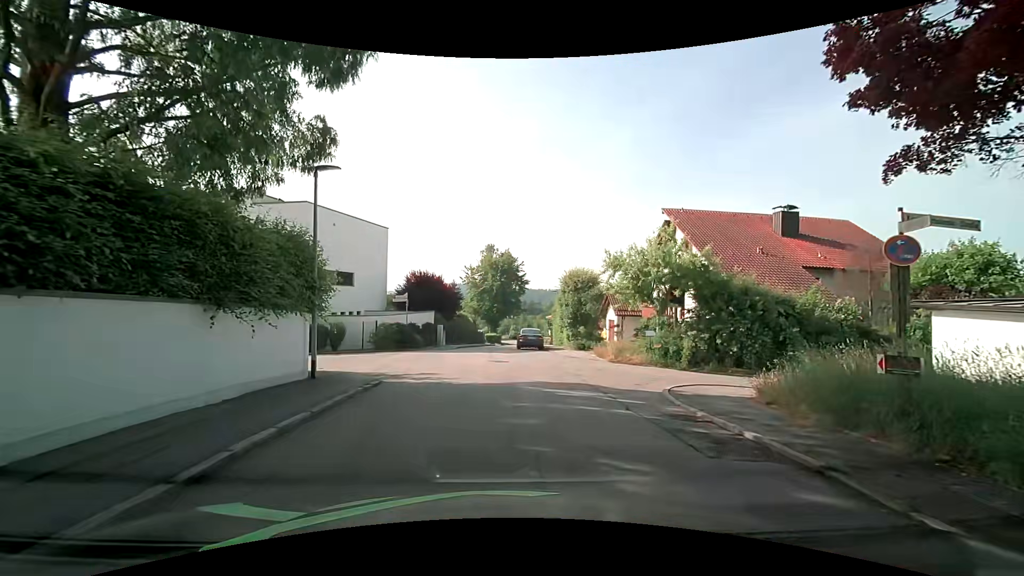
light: Day
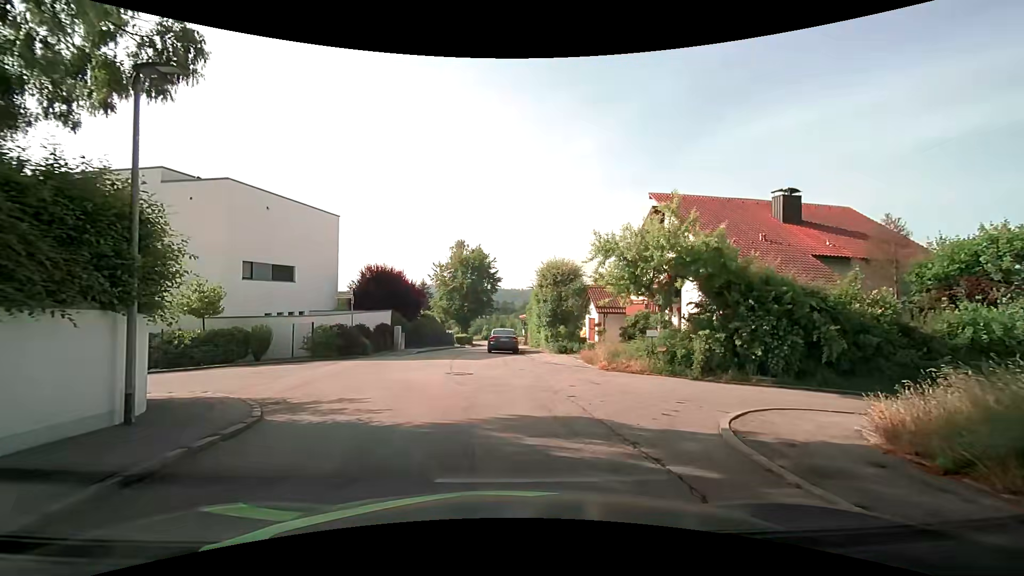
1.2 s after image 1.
(+0.1, +4.6) m; +4°
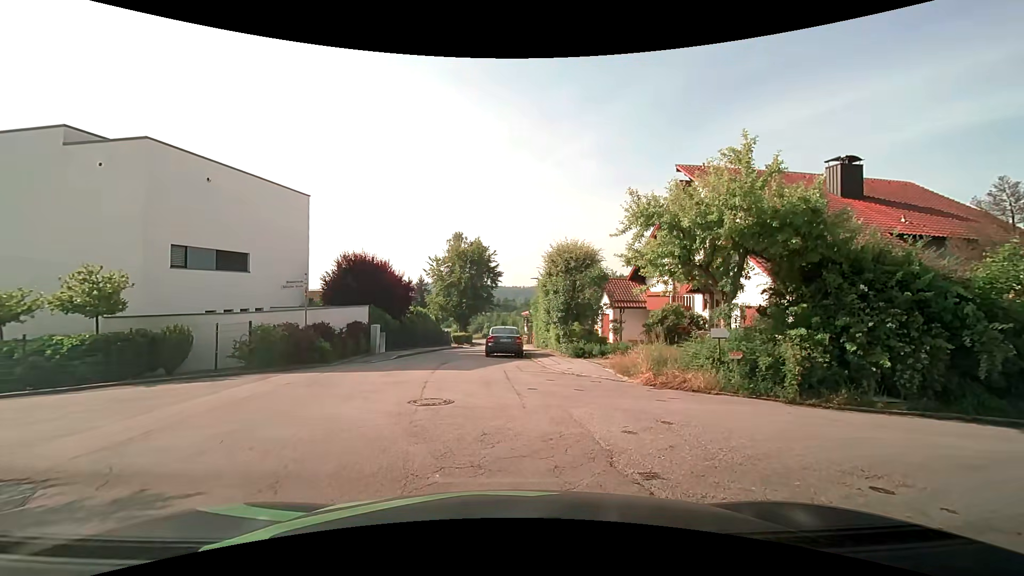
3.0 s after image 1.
(-0.1, +5.4) m; -2°
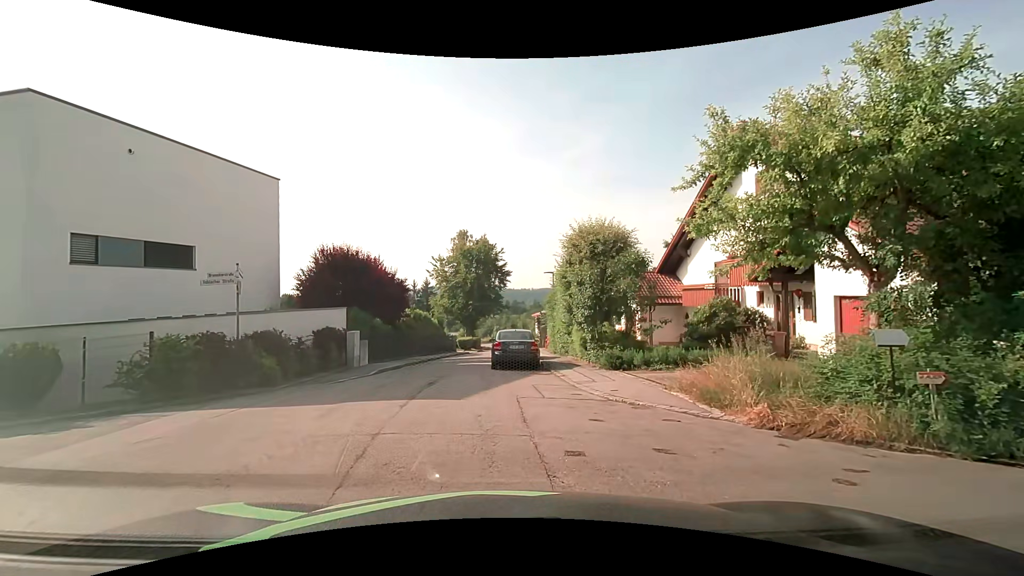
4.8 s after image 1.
(+0.1, +5.2) m; 0°
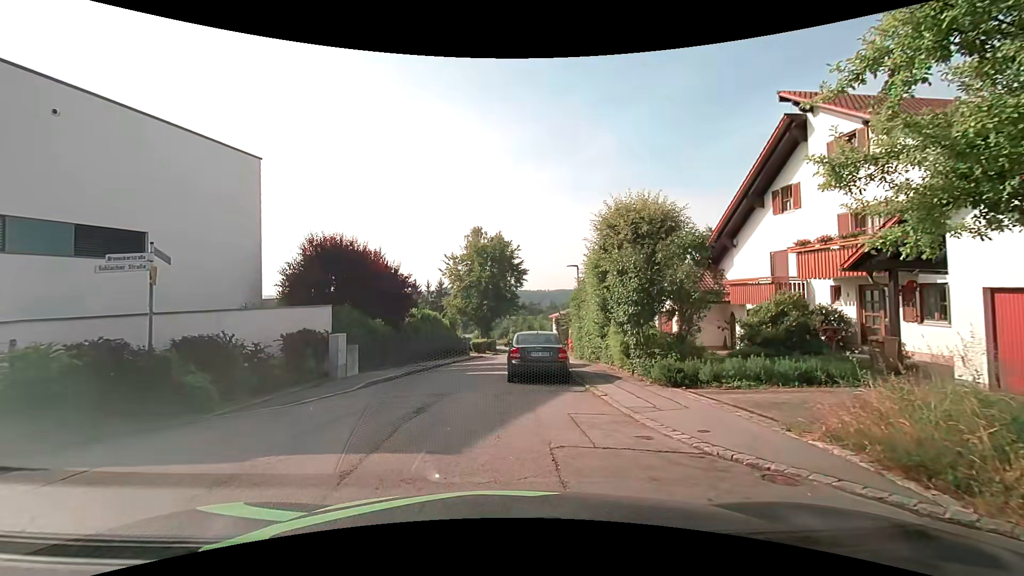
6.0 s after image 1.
(-0.1, +3.9) m; -2°
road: residential
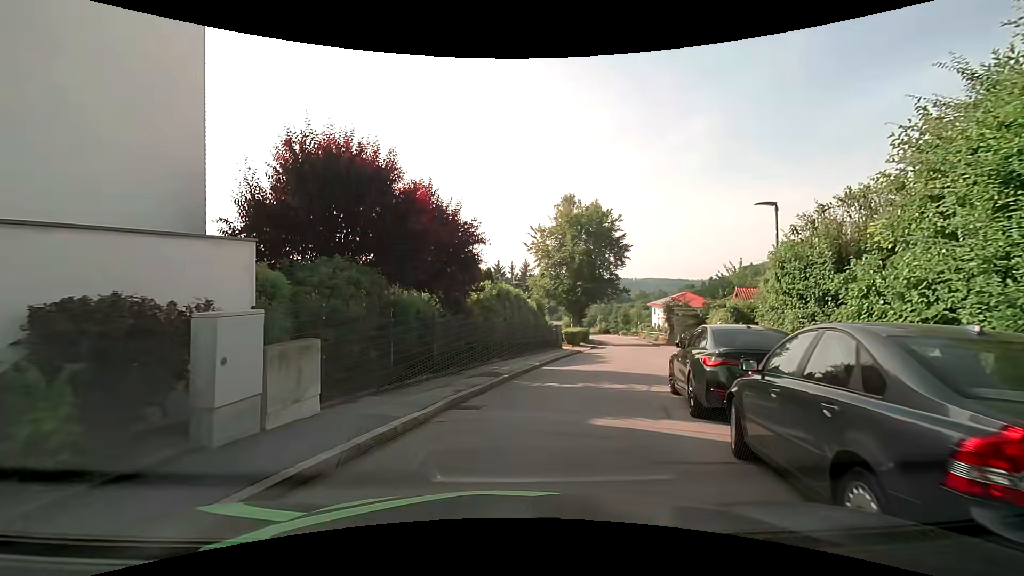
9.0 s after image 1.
(-1.2, +11.3) m; -10°
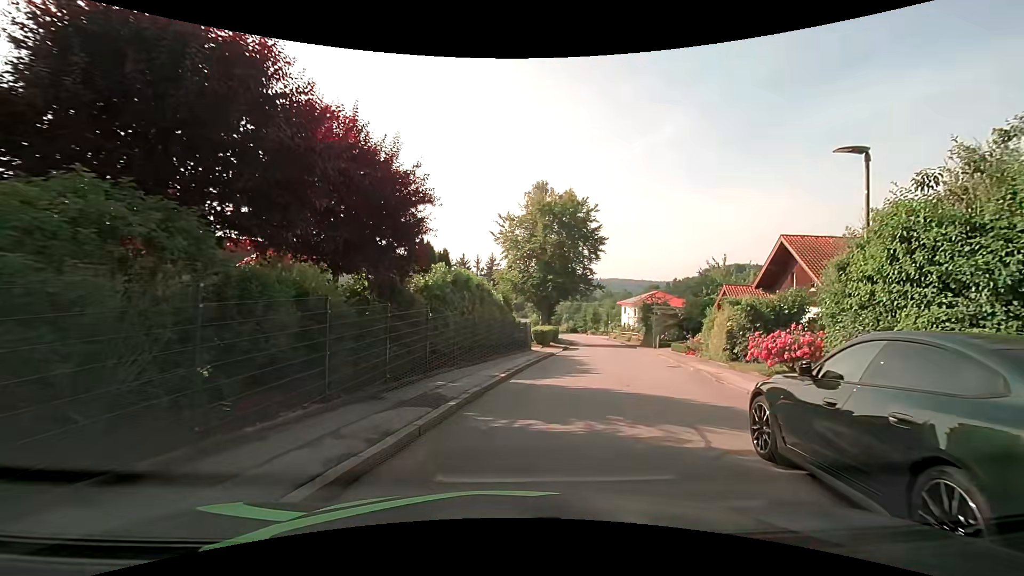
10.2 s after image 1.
(+0.2, +5.3) m; +5°
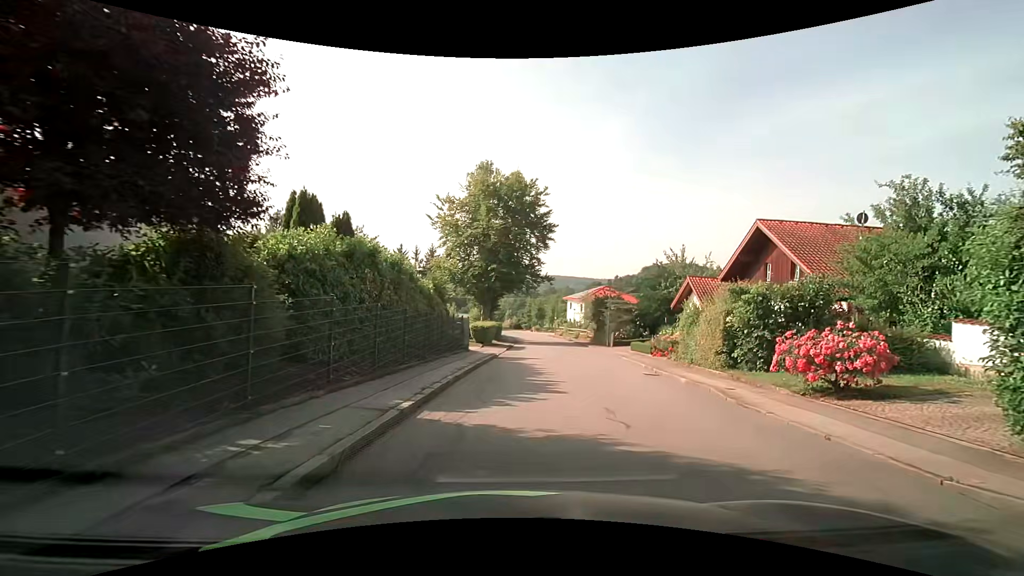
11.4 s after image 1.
(+0.3, +5.7) m; +7°
(+1, +10) (+3, +20) (+4, +30) (+5, +40) (+5, +50) (+5, +60) (+4, +70) (+3, +79) (0, +89) (-4, +98) m
